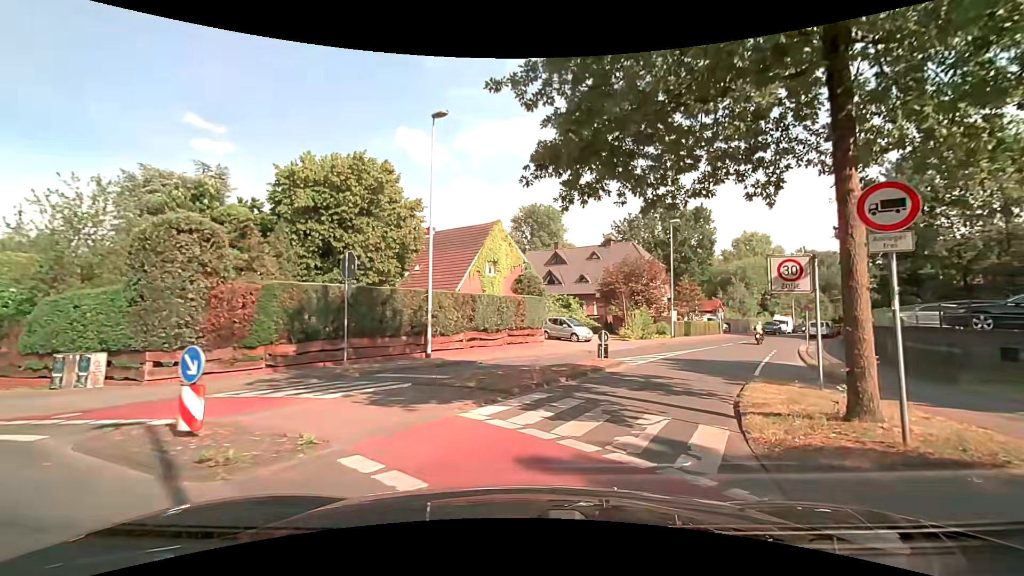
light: Day
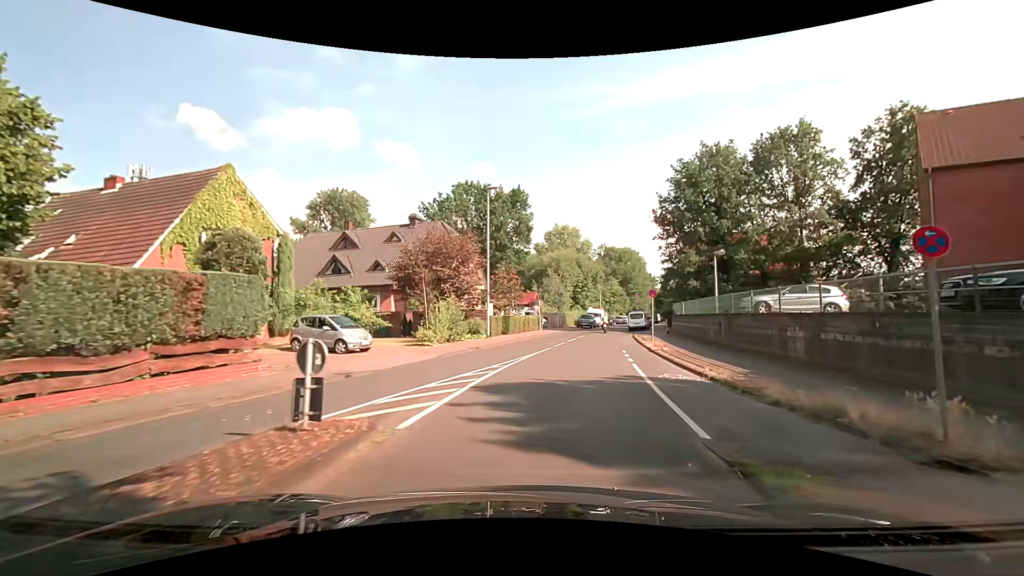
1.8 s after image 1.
(+2.5, +11.9) m; +22°
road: residential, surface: asphalt
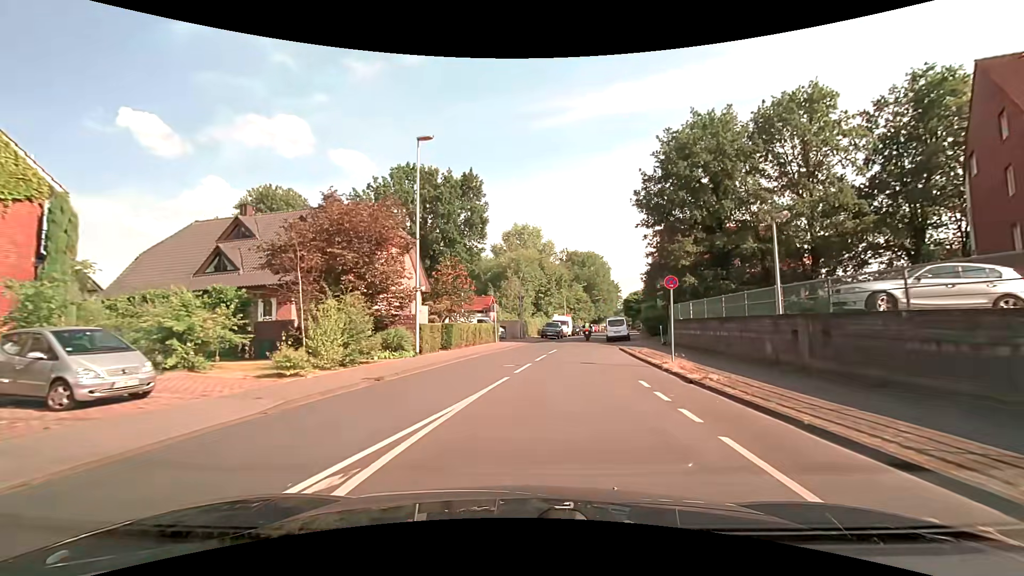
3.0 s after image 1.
(+0.4, +10.6) m; +4°
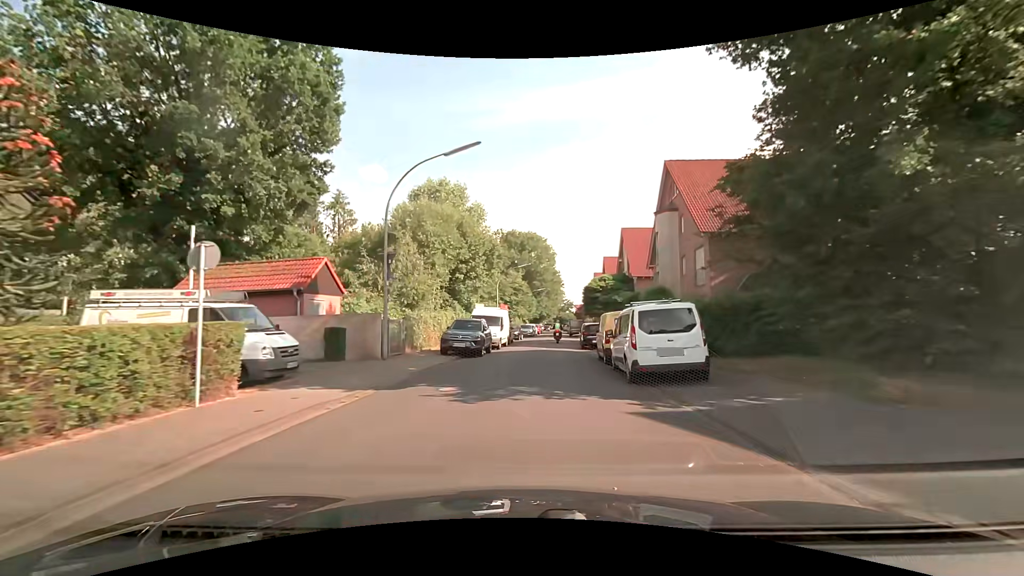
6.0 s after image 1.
(+2.4, +27.8) m; +8°
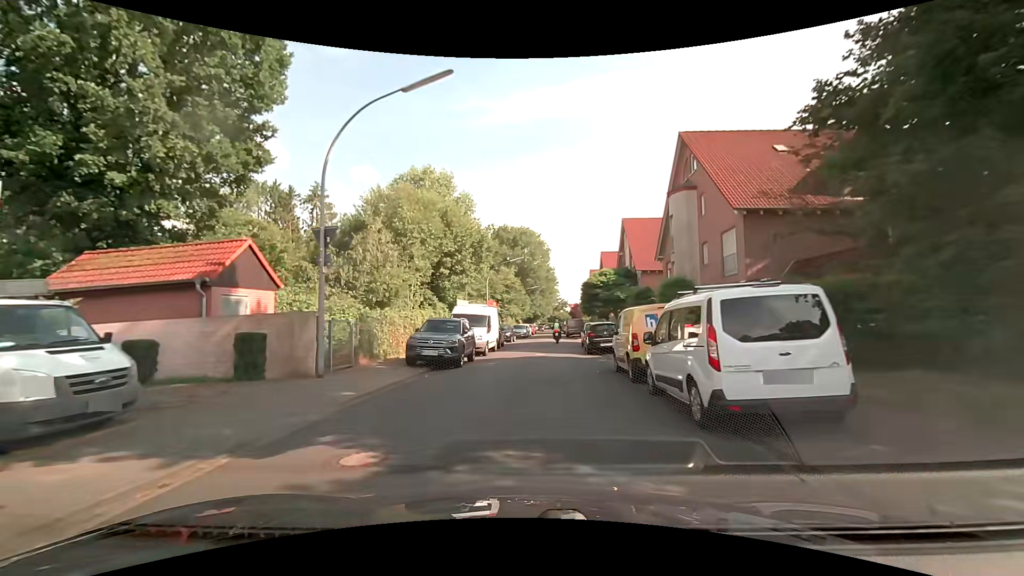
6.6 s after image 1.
(0.0, +5.1) m; +1°
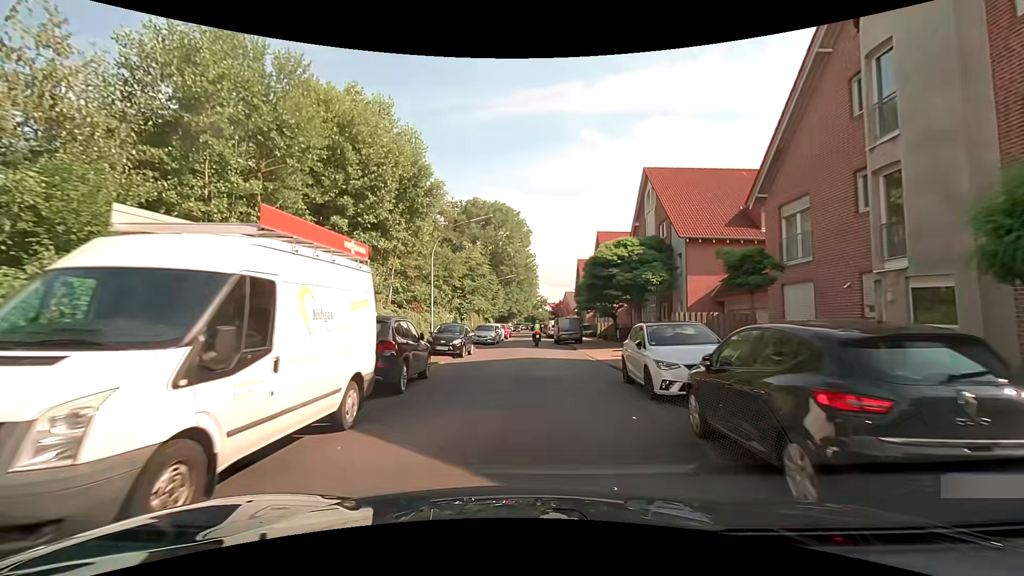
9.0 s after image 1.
(+0.4, +19.0) m; +3°
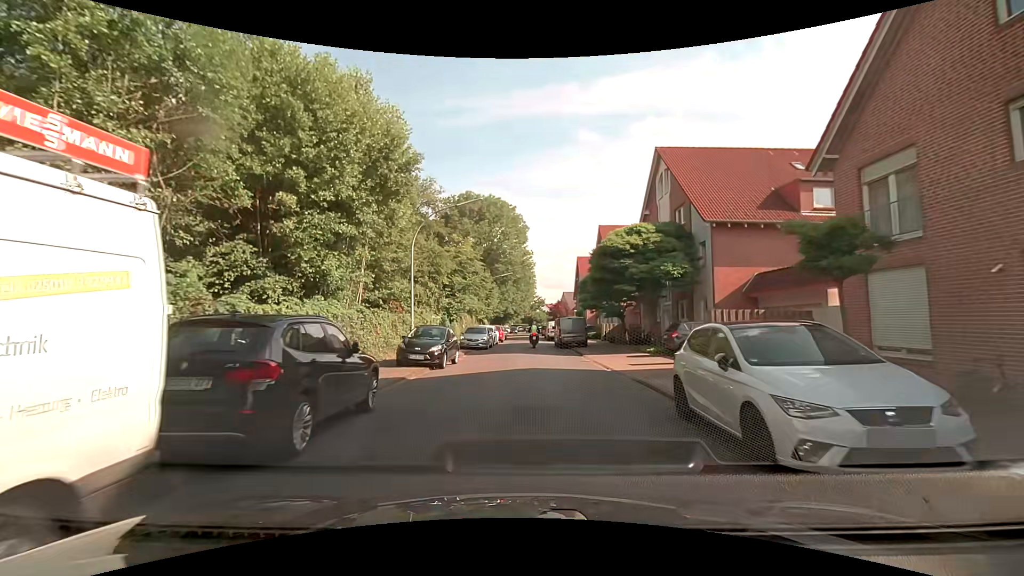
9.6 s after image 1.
(0.0, +4.5) m; 0°
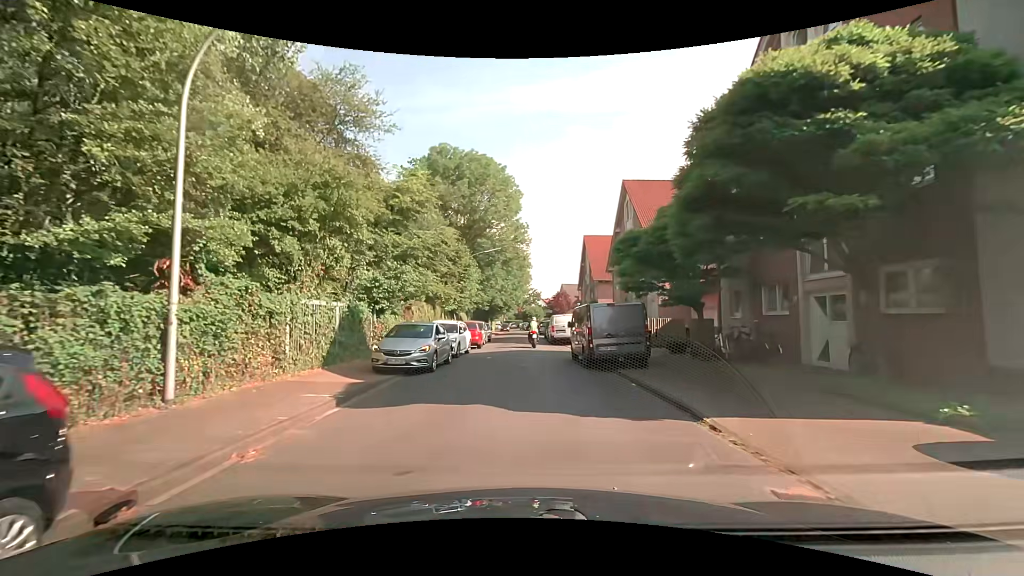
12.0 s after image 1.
(+0.1, +17.1) m; +1°
(0, +10) (0, +20) (0, +30) (-1, +40) (0, +50) (-1, +60) (-1, +70) (-1, +80) (-1, +90) (-2, +100) m
